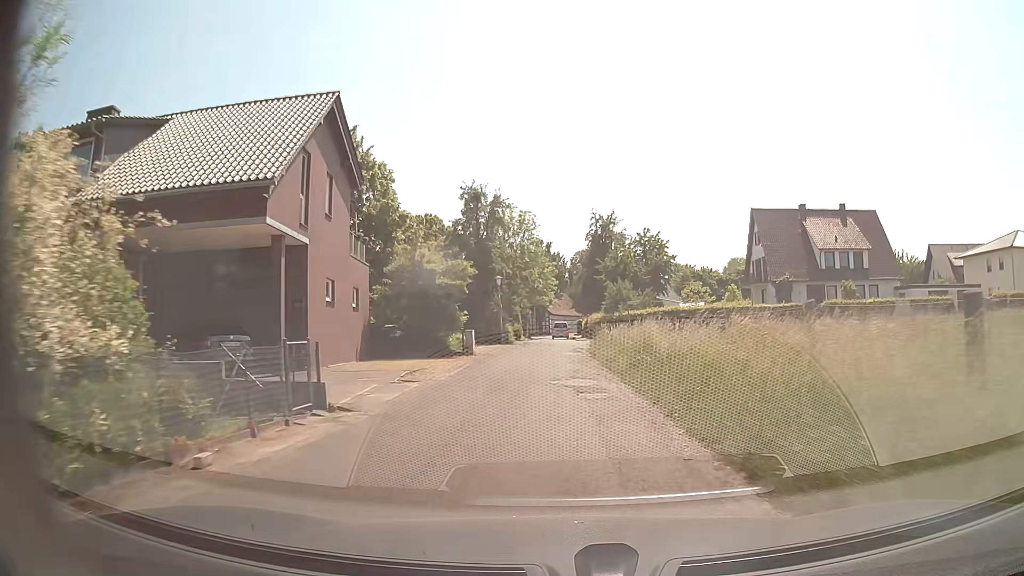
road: residential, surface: asphalt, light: Day
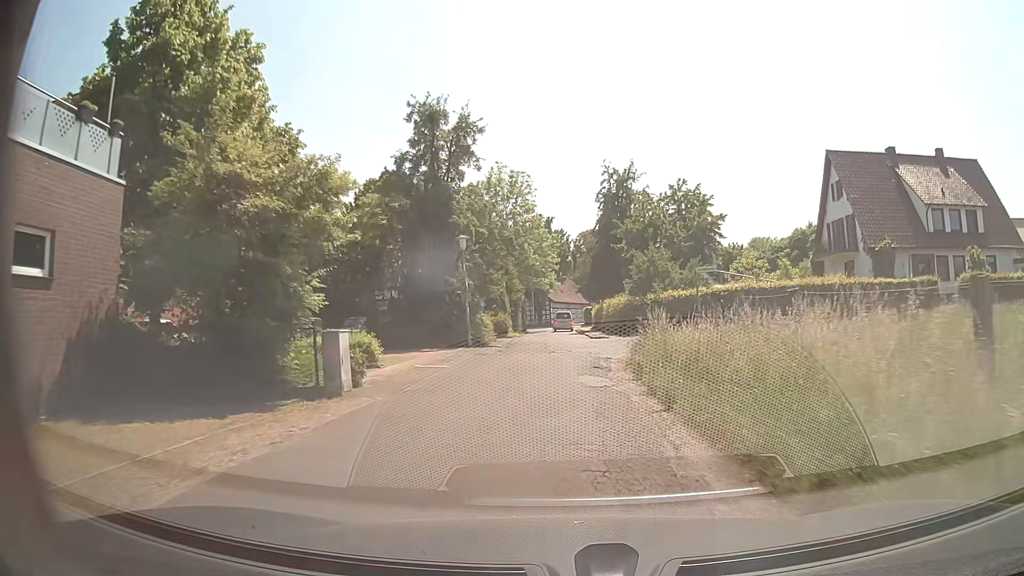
(0.0, +17.9) m; 0°
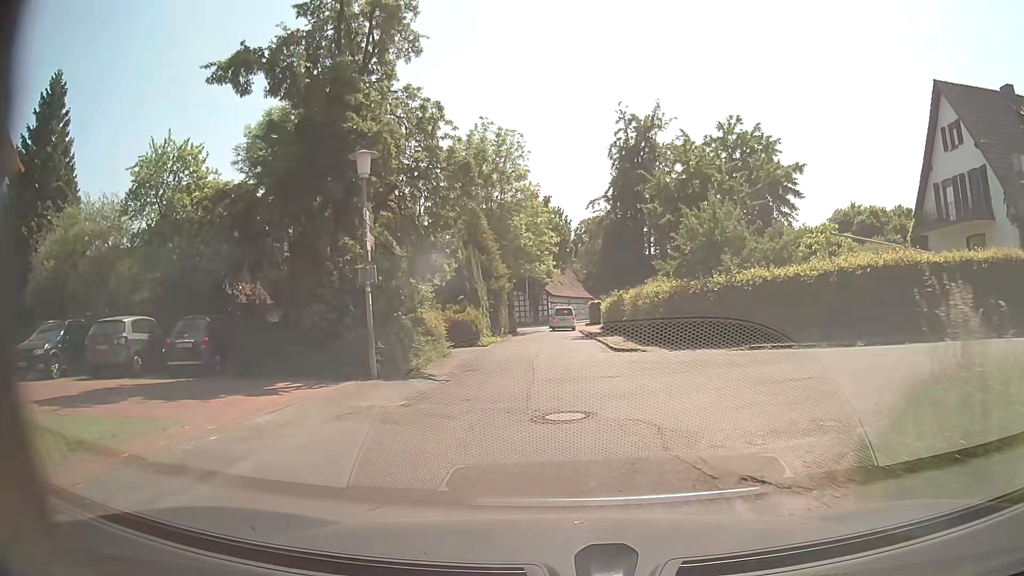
(-0.2, +14.2) m; 0°
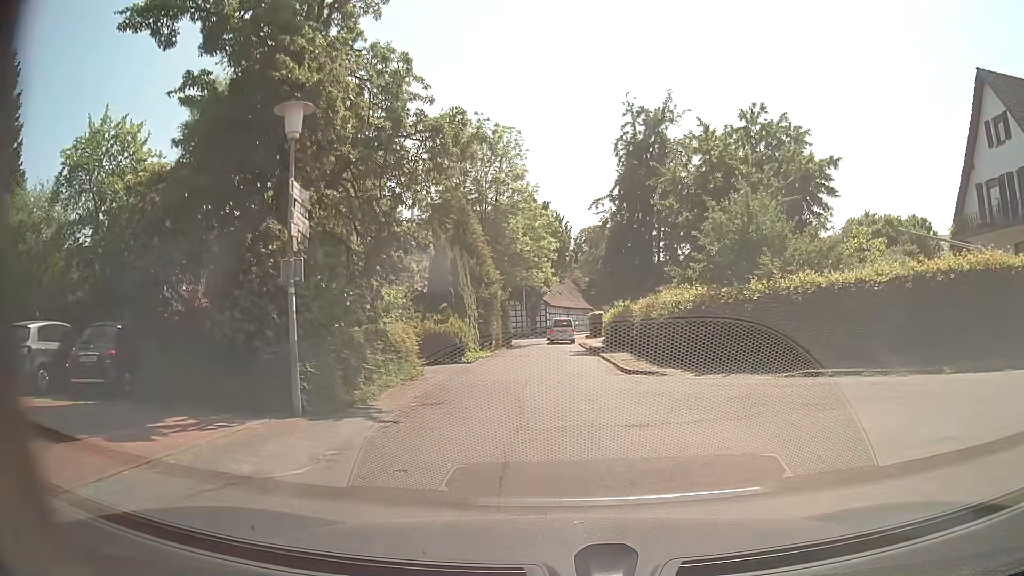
(0.0, +4.0) m; -1°
